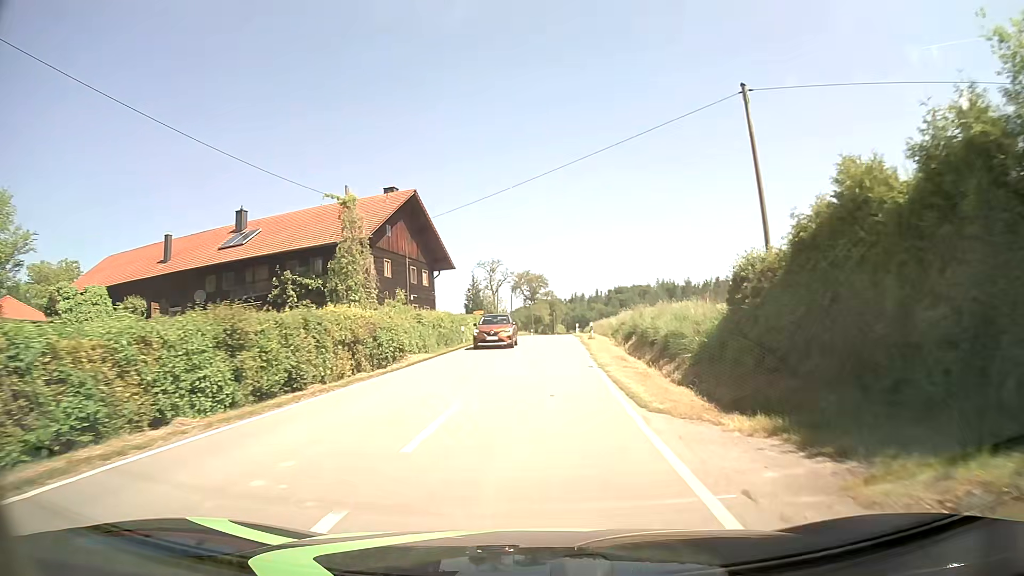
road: tertiary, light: Day
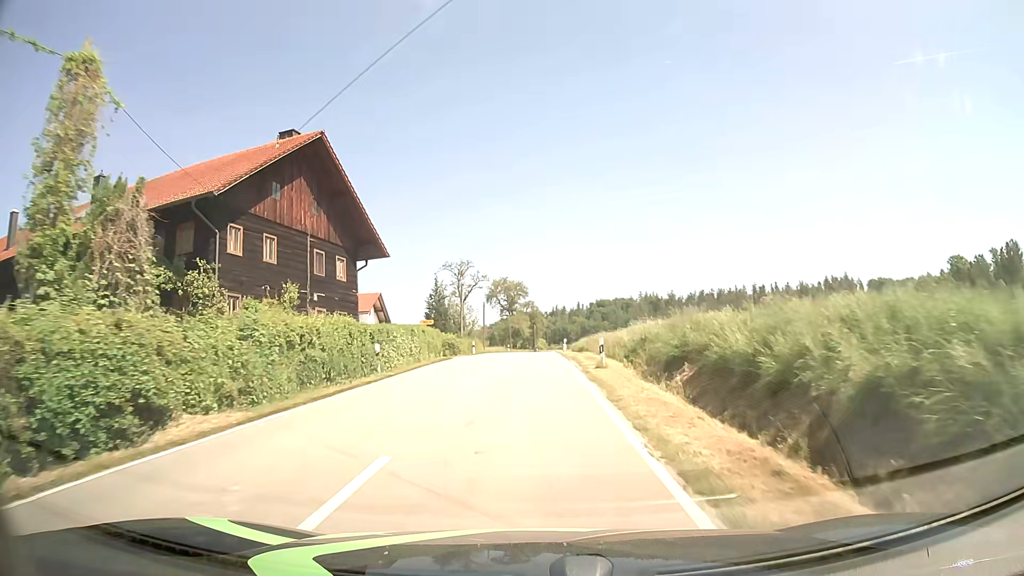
(+0.4, +16.0) m; +2°
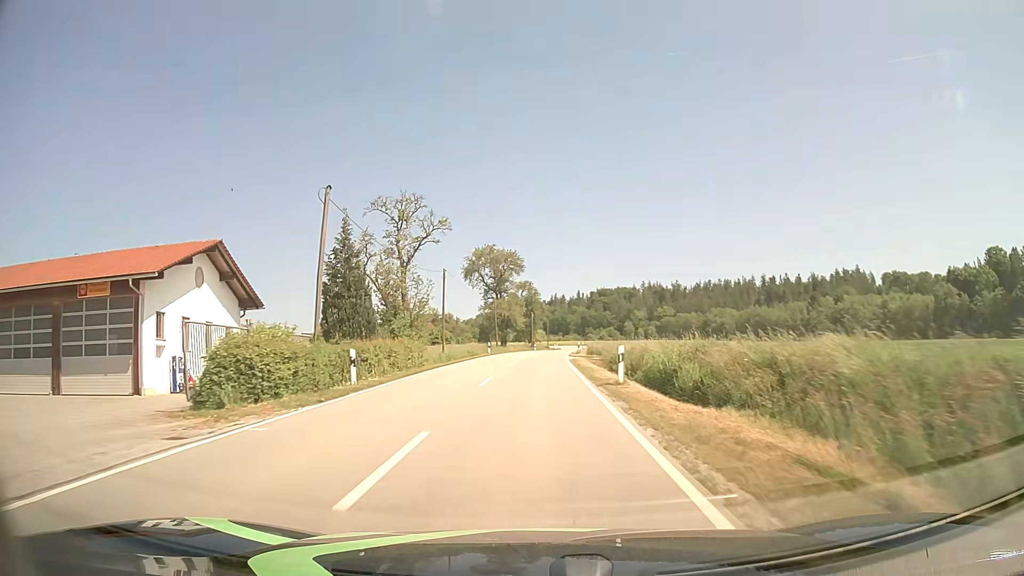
(+0.1, +34.4) m; 0°
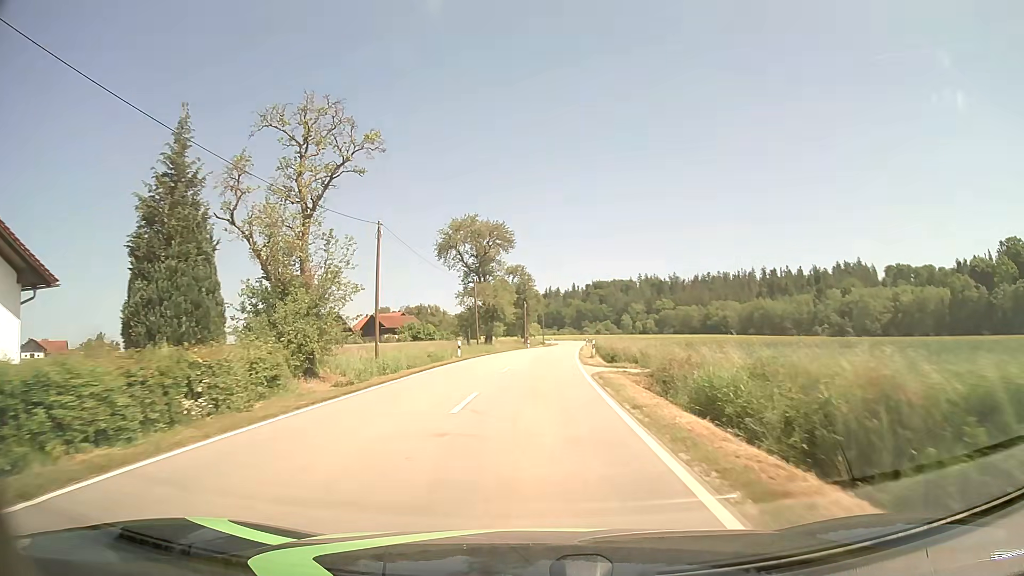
(+0.1, +18.3) m; +1°
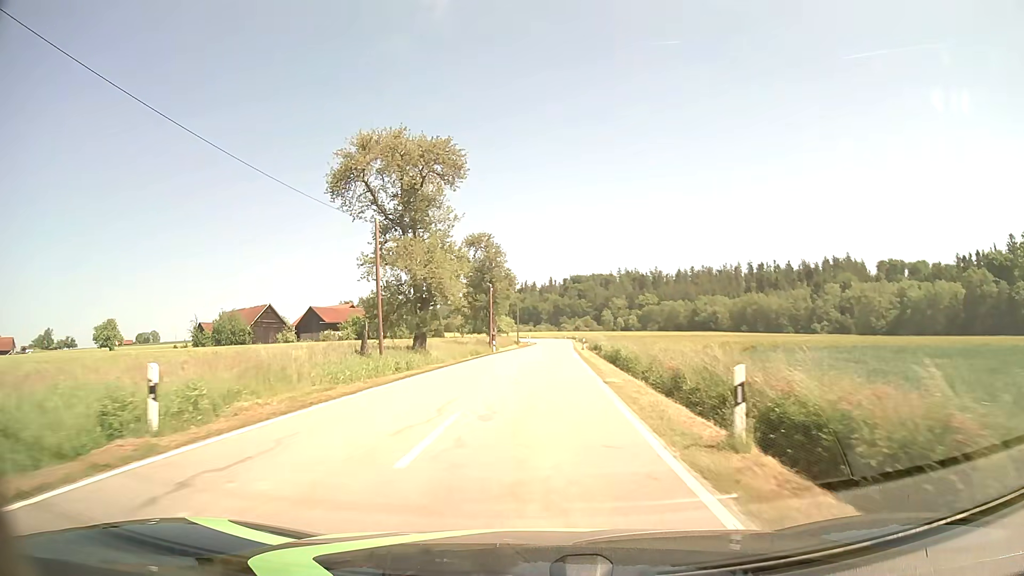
(+0.4, +28.8) m; +2°
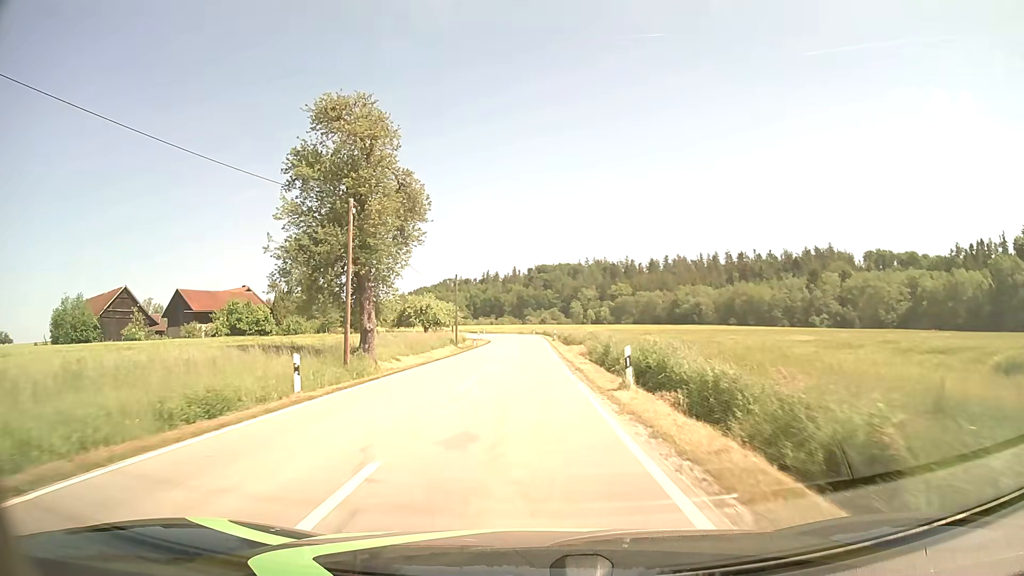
(+1.2, +40.0) m; +3°
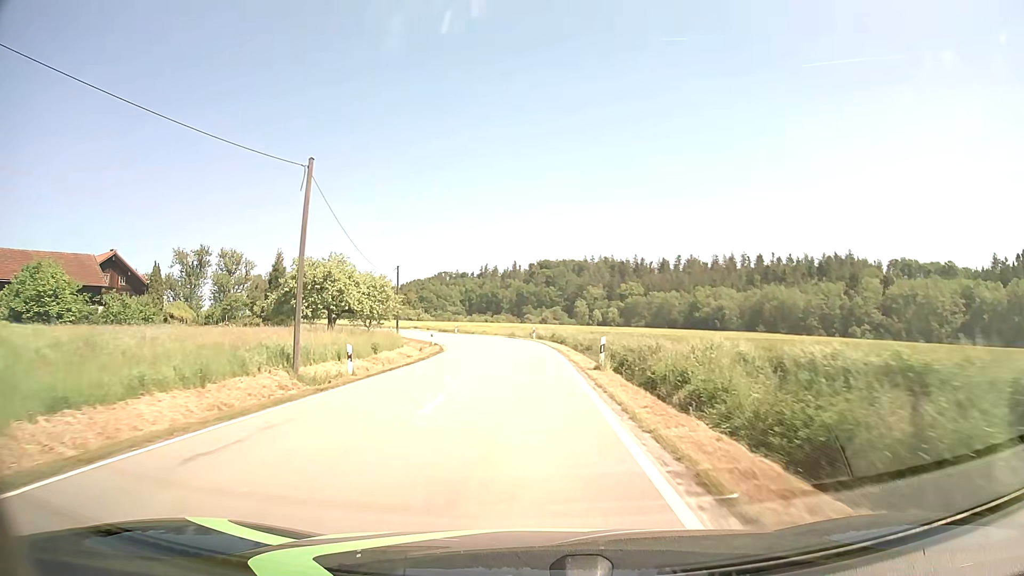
(-0.2, +40.7) m; 0°
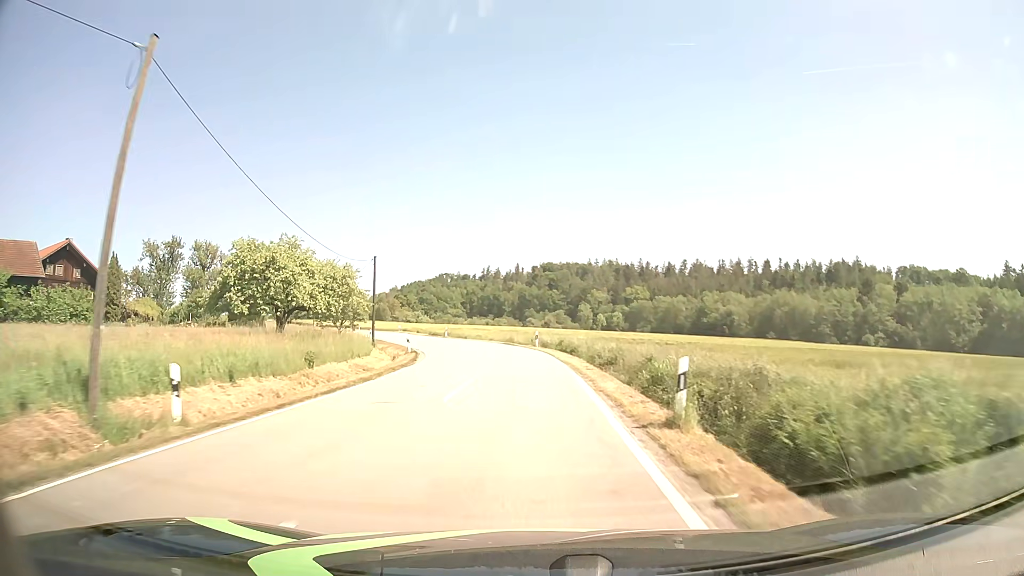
(0.0, +9.8) m; 0°
(0, +10) (0, +20) (-1, +30) (-2, +40) (-5, +49) (-9, +59) (-13, +68) (-17, +77) (-21, +86) (-25, +95) m
